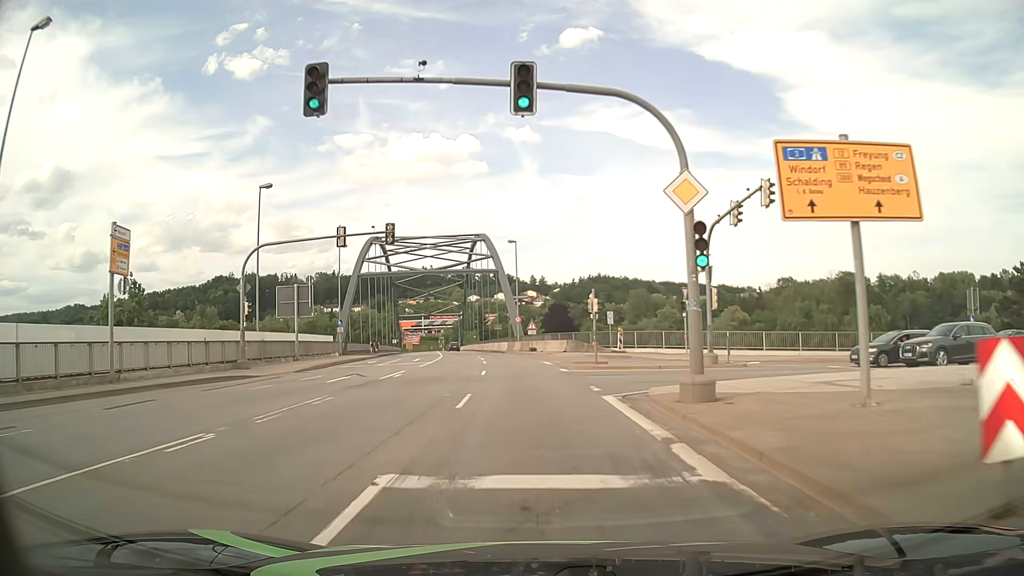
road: primary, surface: asphalt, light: Day
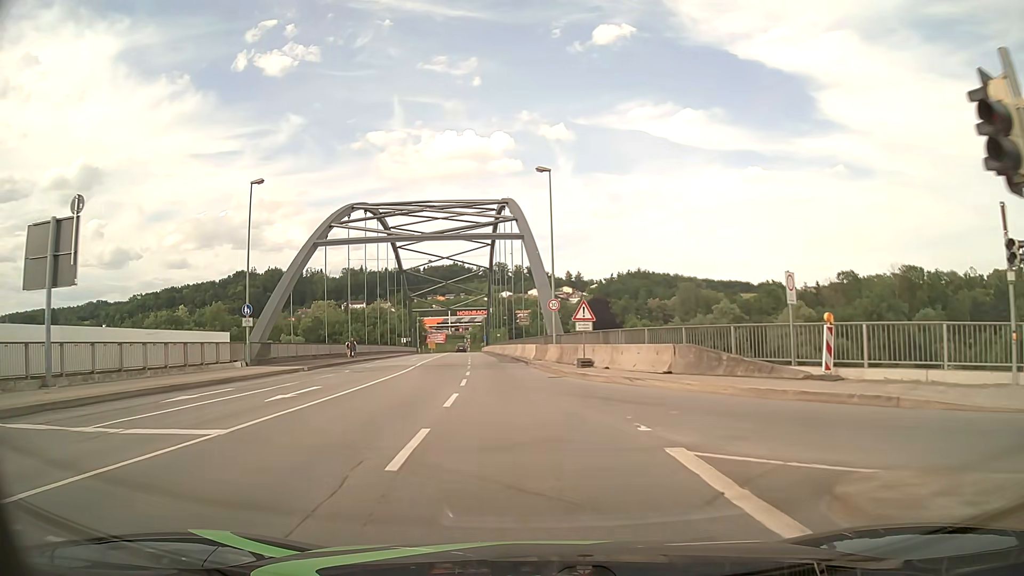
(-0.8, +26.8) m; -3°
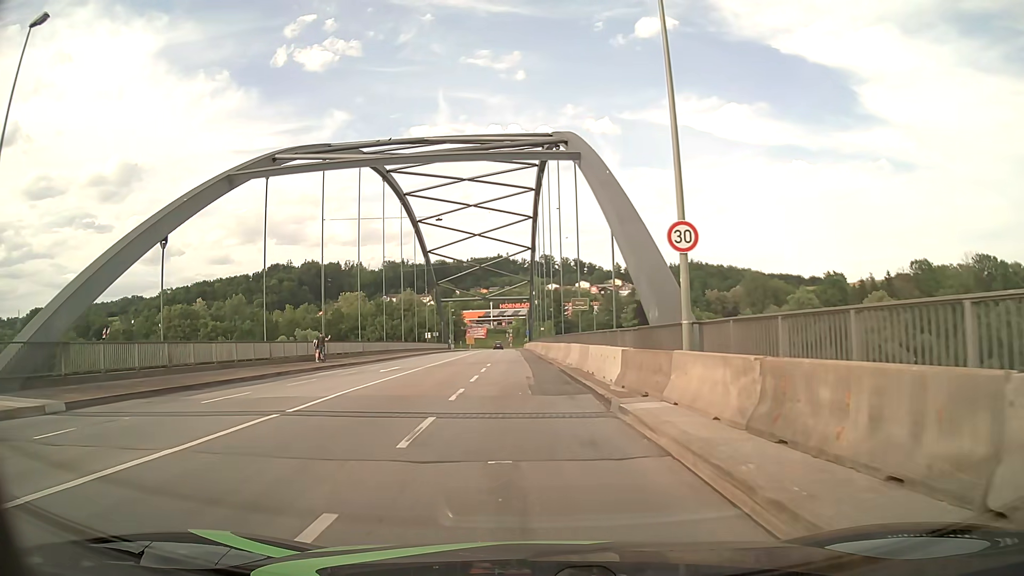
(-0.7, +22.7) m; -3°
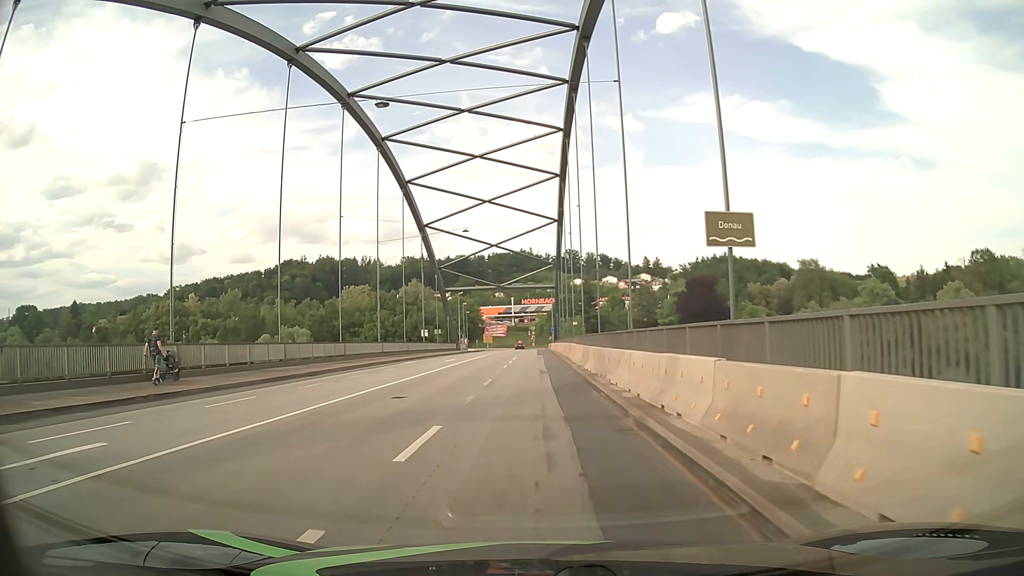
(-0.6, +24.6) m; -2°
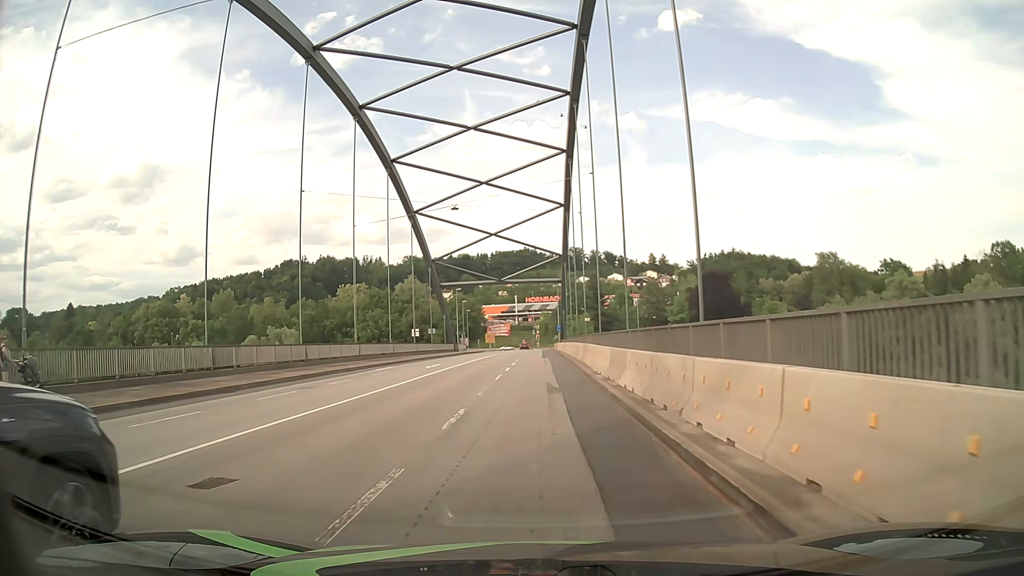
(0.0, +9.4) m; 0°
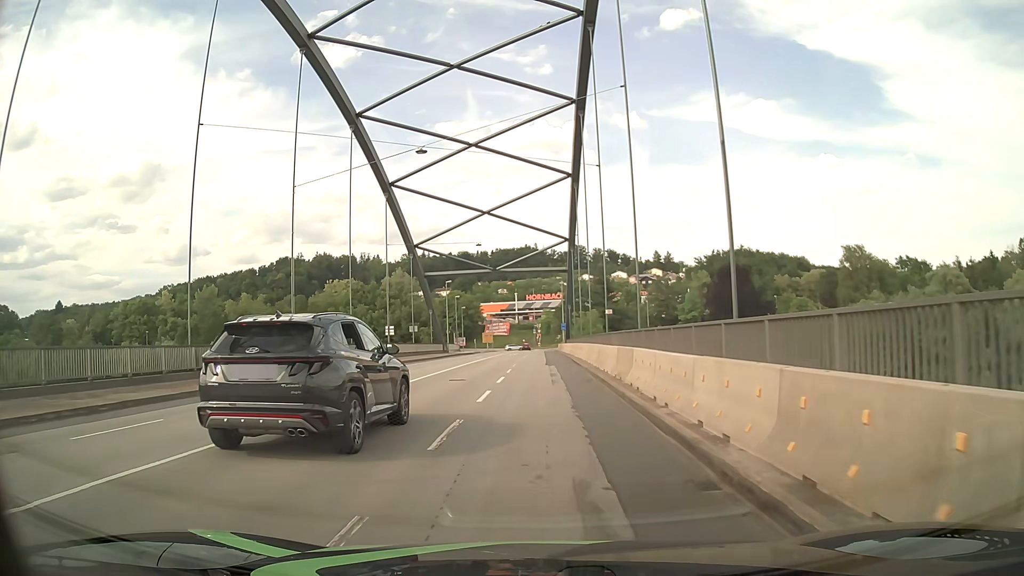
(-0.1, +13.9) m; -1°
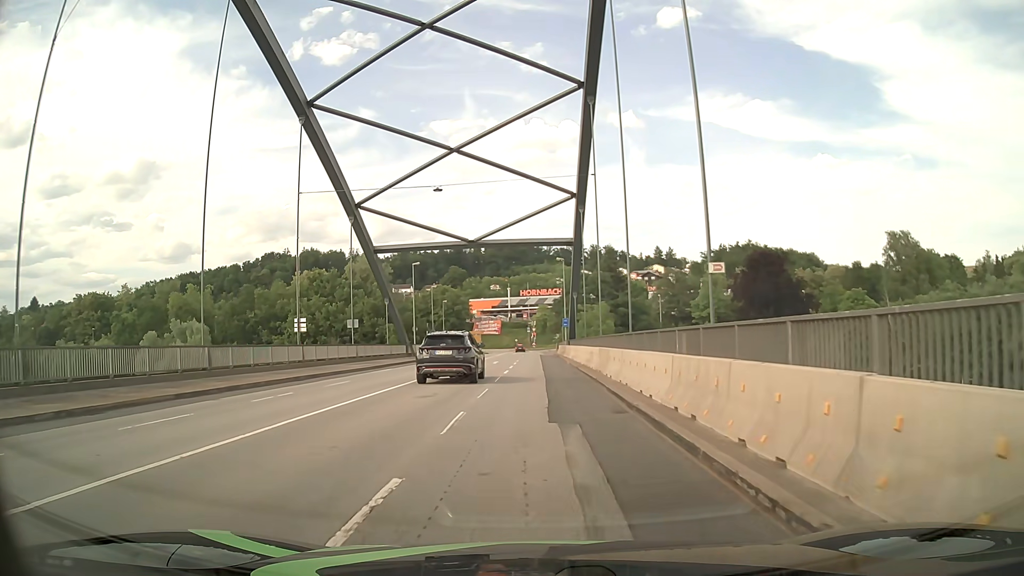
(+0.4, +22.6) m; +1°
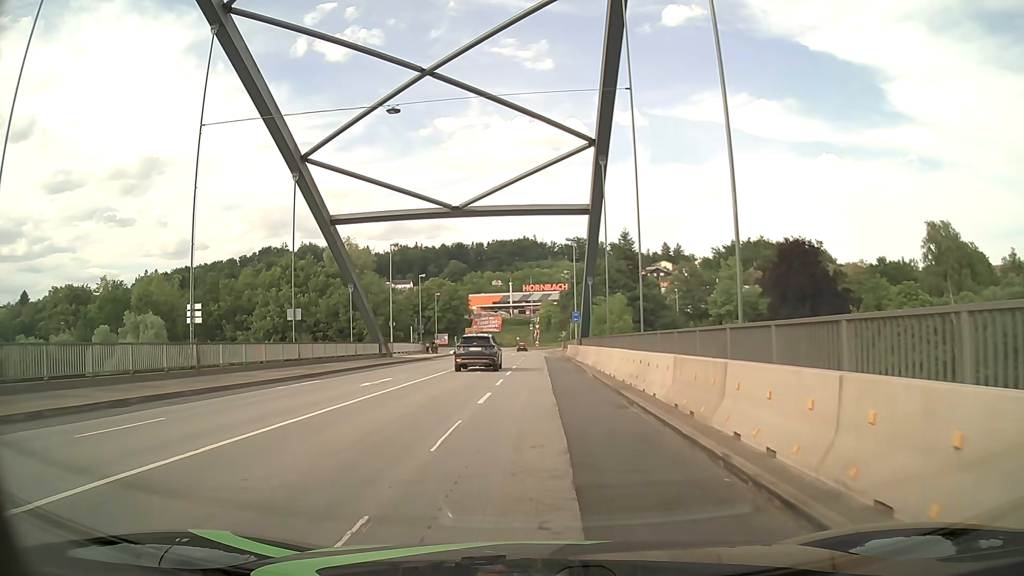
(-0.1, +13.5) m; -1°
(0, +10) (0, +20) (0, +30) (+1, +40) (+1, +50) (+1, +60) (+1, +70) (+1, +80) (+1, +90) (+1, +100) m
